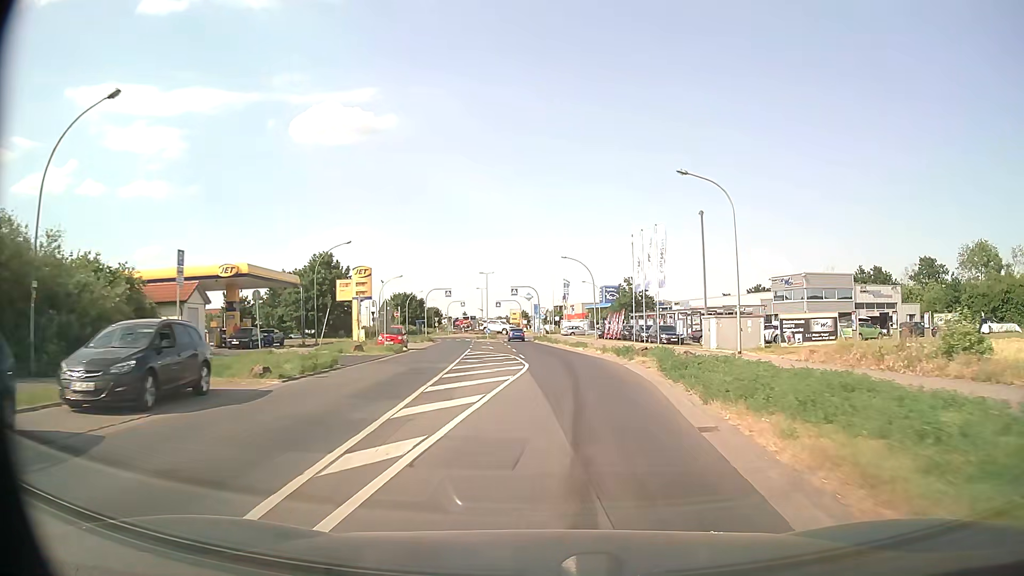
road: tertiary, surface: asphalt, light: Day
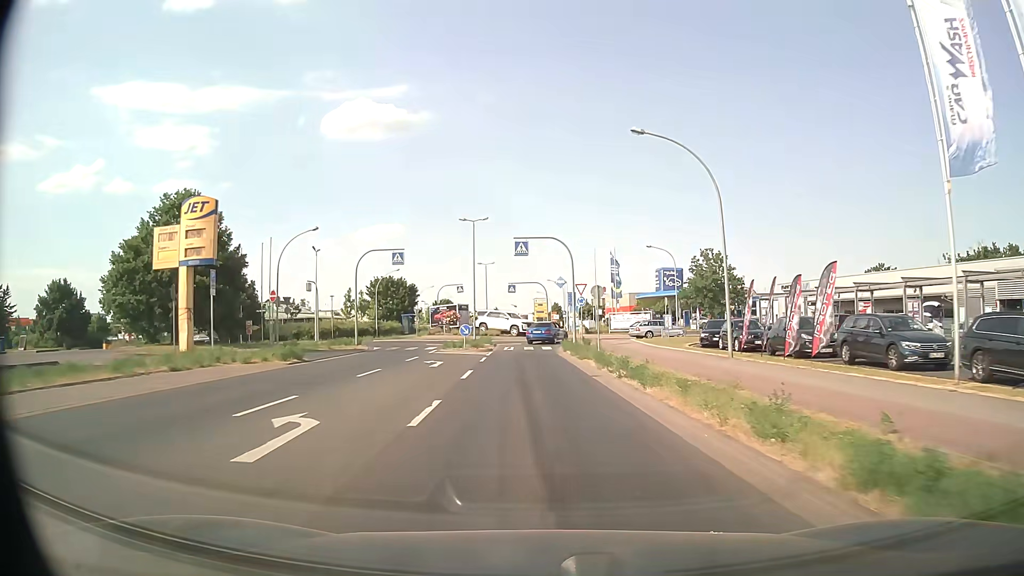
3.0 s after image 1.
(-0.1, +39.3) m; -3°
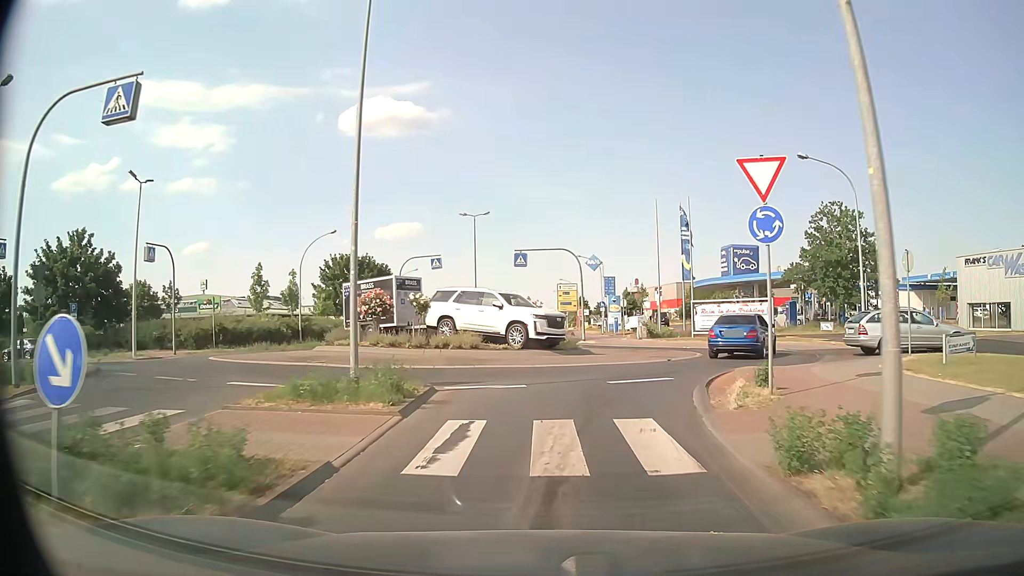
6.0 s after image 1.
(-0.8, +30.8) m; -2°
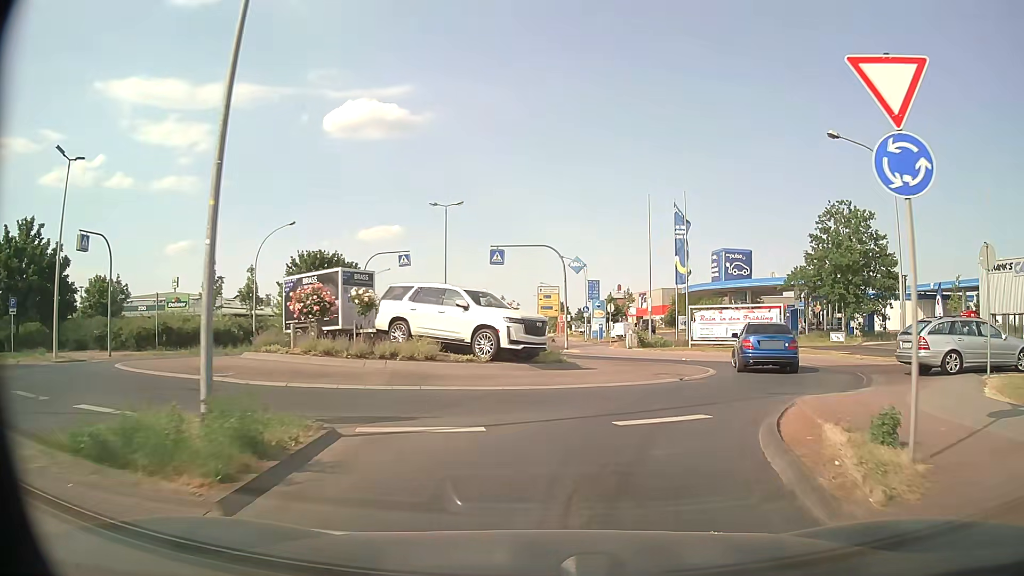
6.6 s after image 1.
(+0.1, +4.7) m; +2°
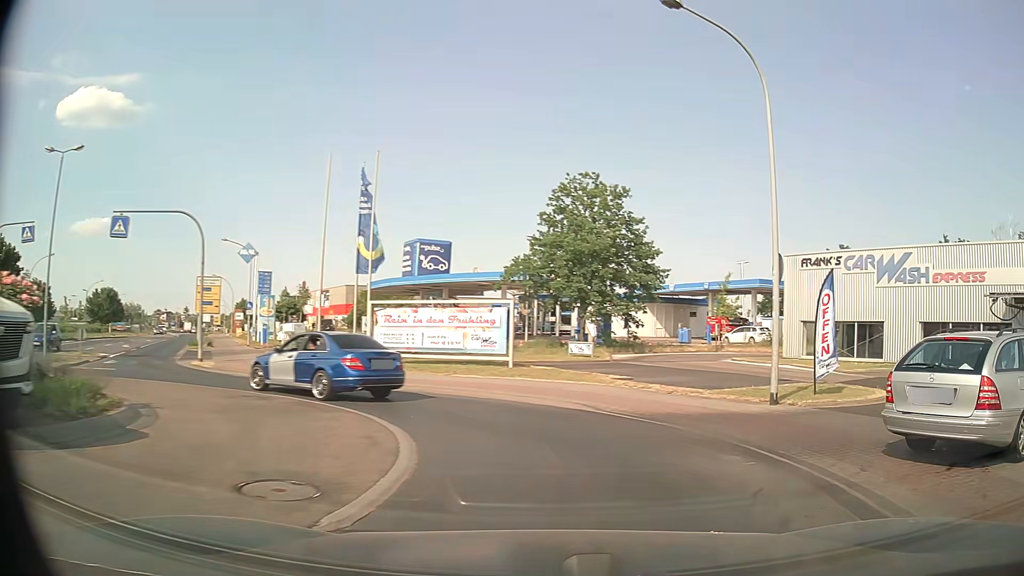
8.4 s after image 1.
(+1.8, +11.1) m; +25°
(0, +10) (-6, +18) (-15, +18) (-22, +11) (-29, +3) (-37, -2) (-45, -8) (-54, -12) (-63, -17) (-72, -21) m
